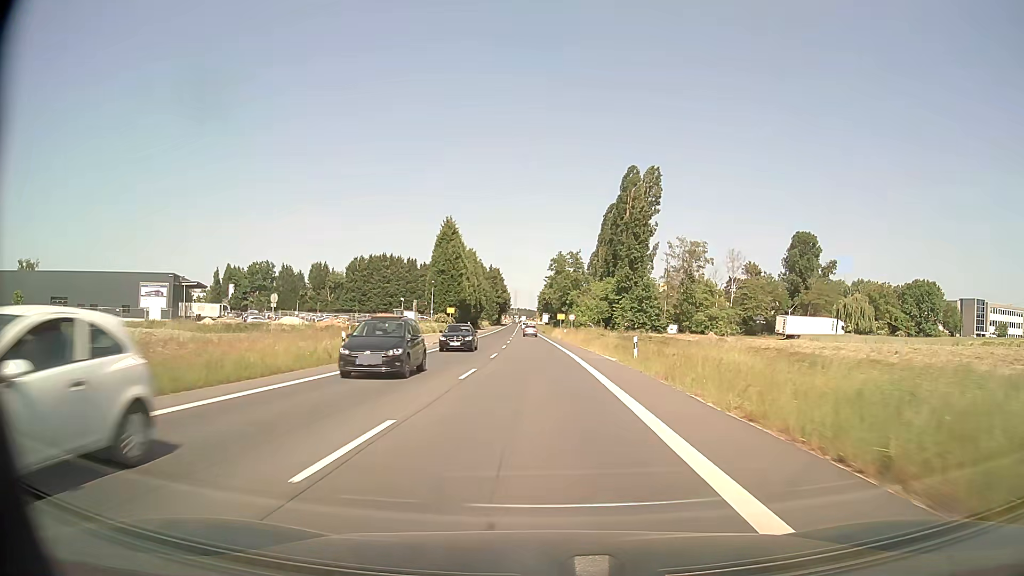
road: secondary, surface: asphalt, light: Day
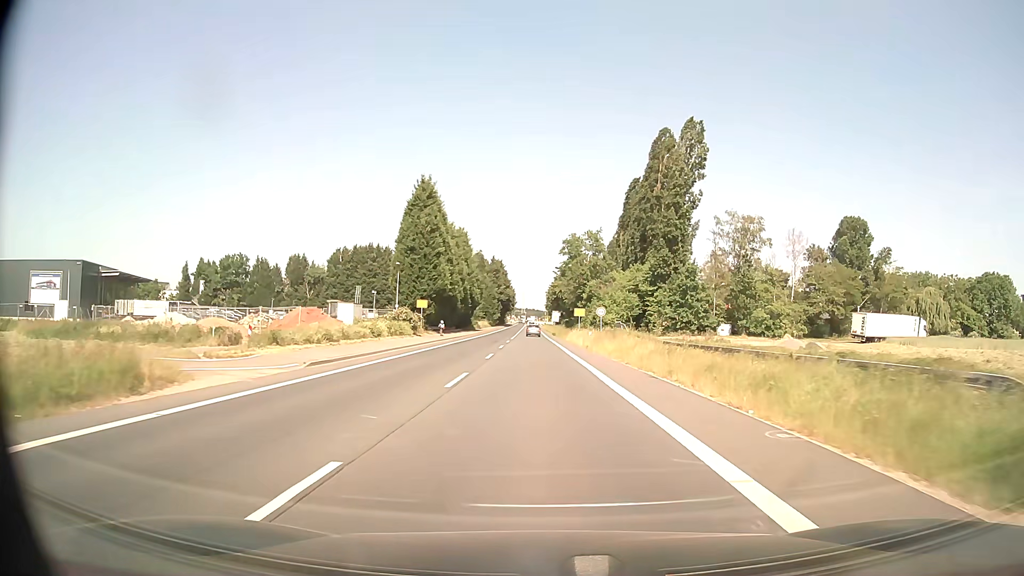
(-0.1, +26.8) m; -1°
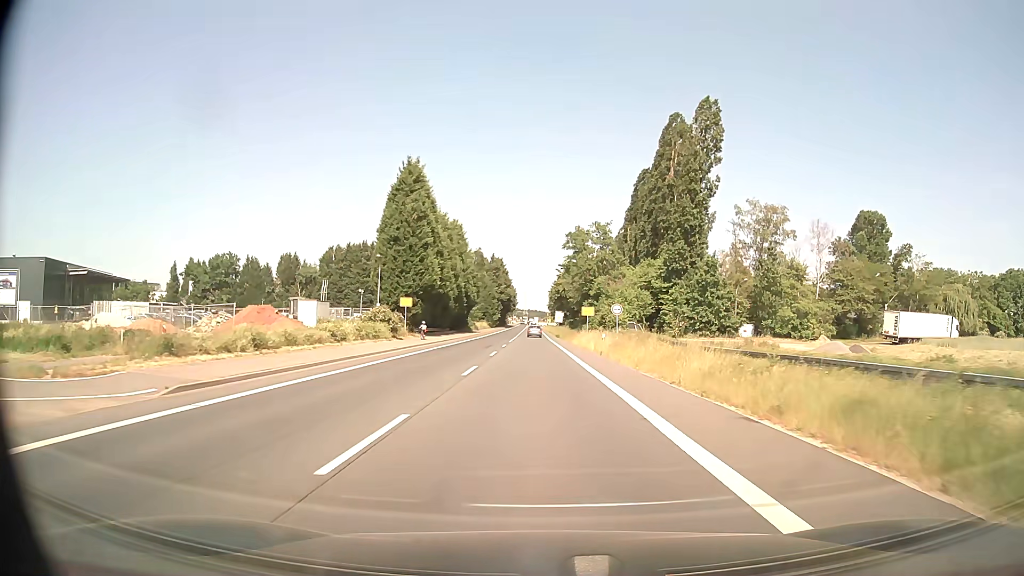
(0.0, +8.4) m; 0°
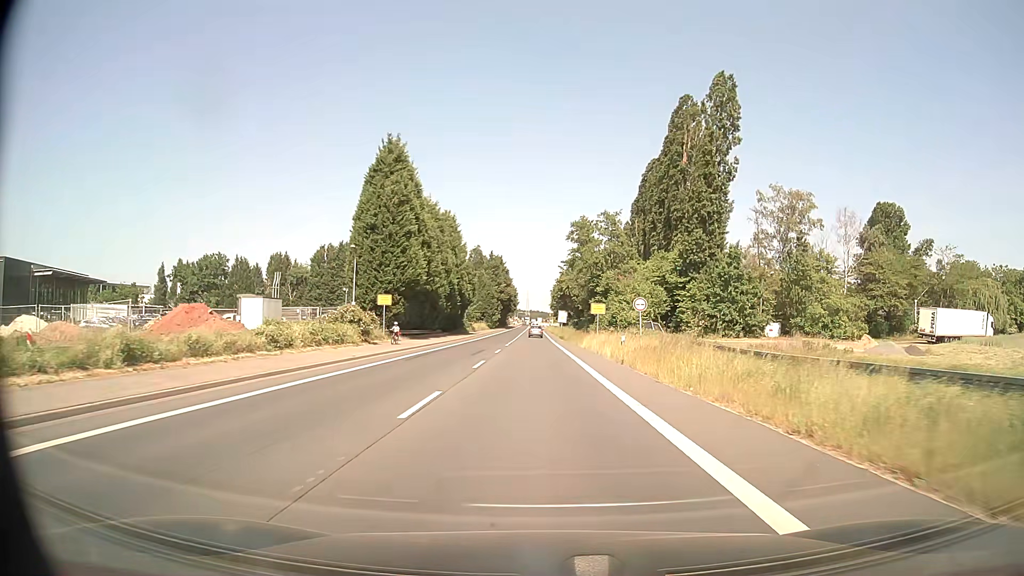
(0.0, +8.1) m; 0°
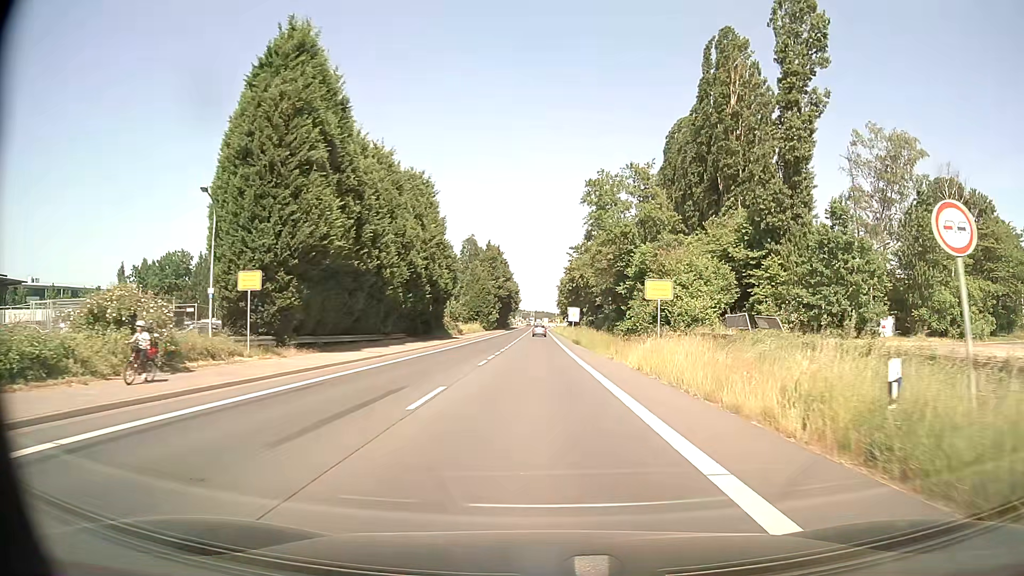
(-0.1, +22.7) m; 0°
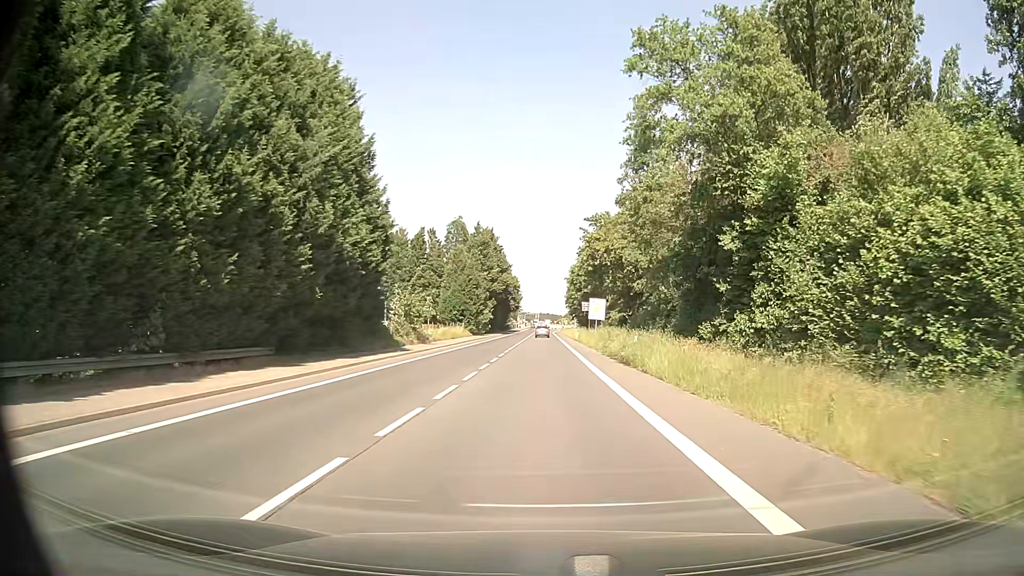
(-0.2, +28.4) m; 0°
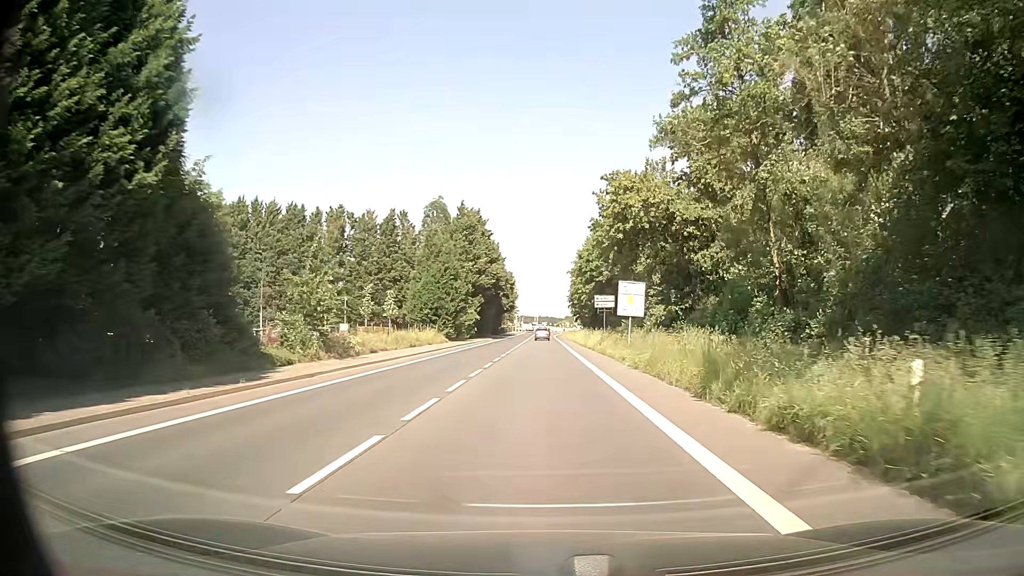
(-0.1, +21.2) m; 0°
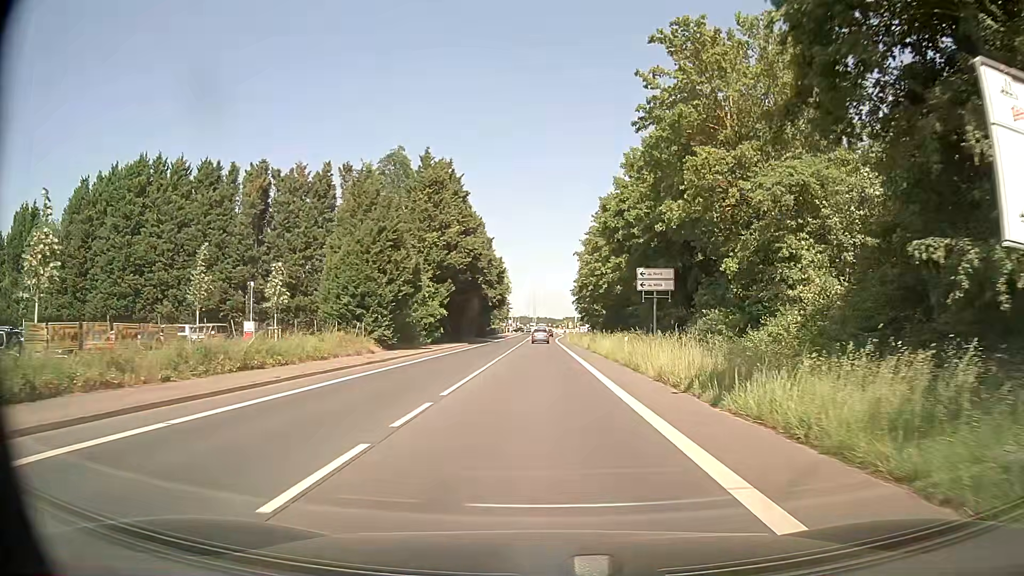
(-0.2, +27.8) m; 0°
